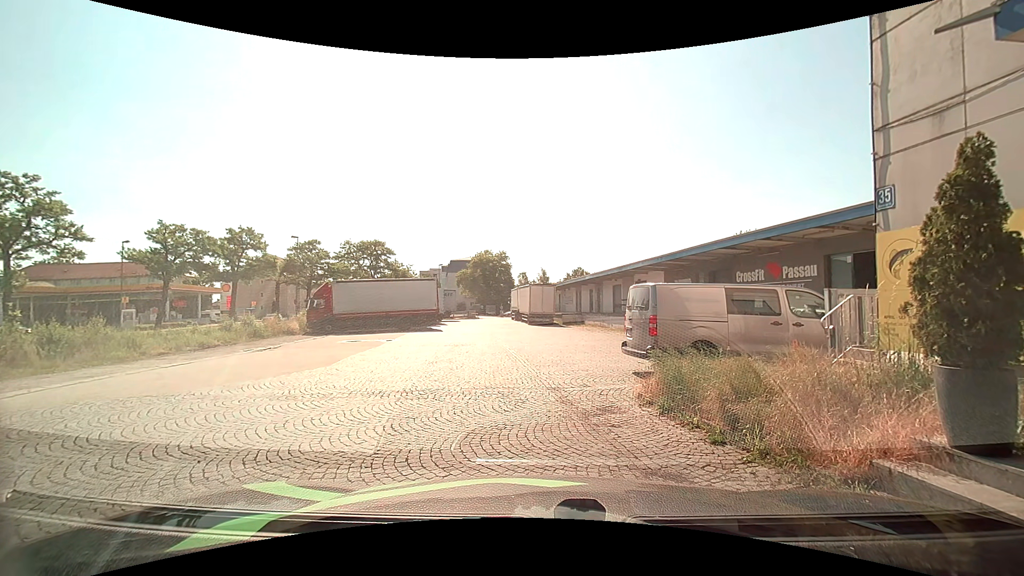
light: Day
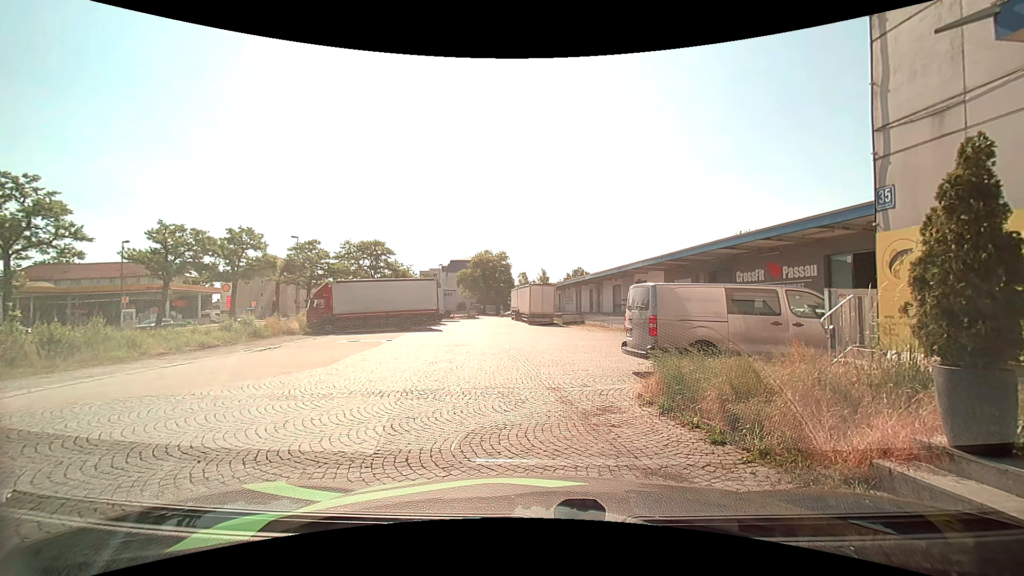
(0.0, 0.0) m; 0°
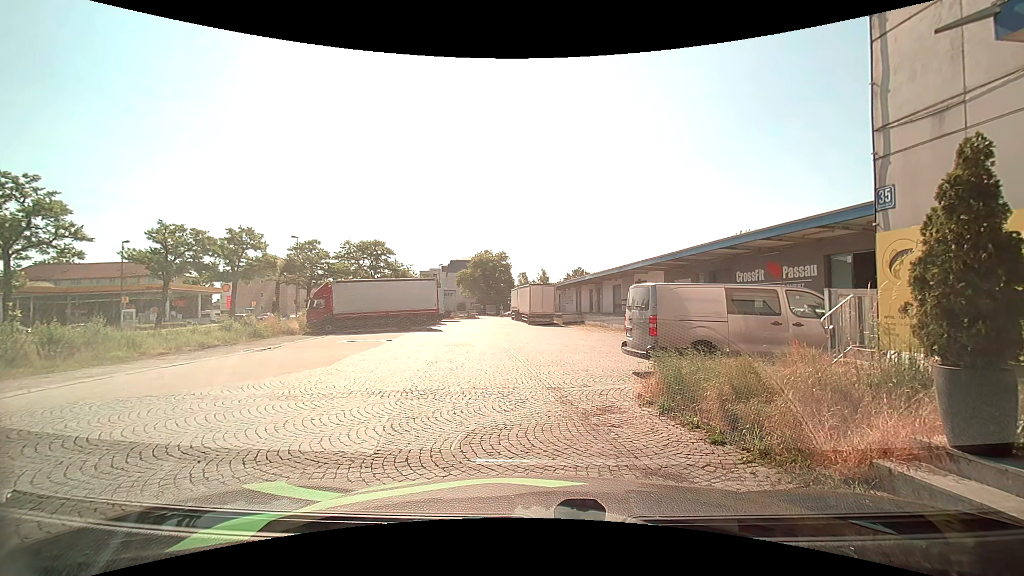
(0.0, 0.0) m; 0°
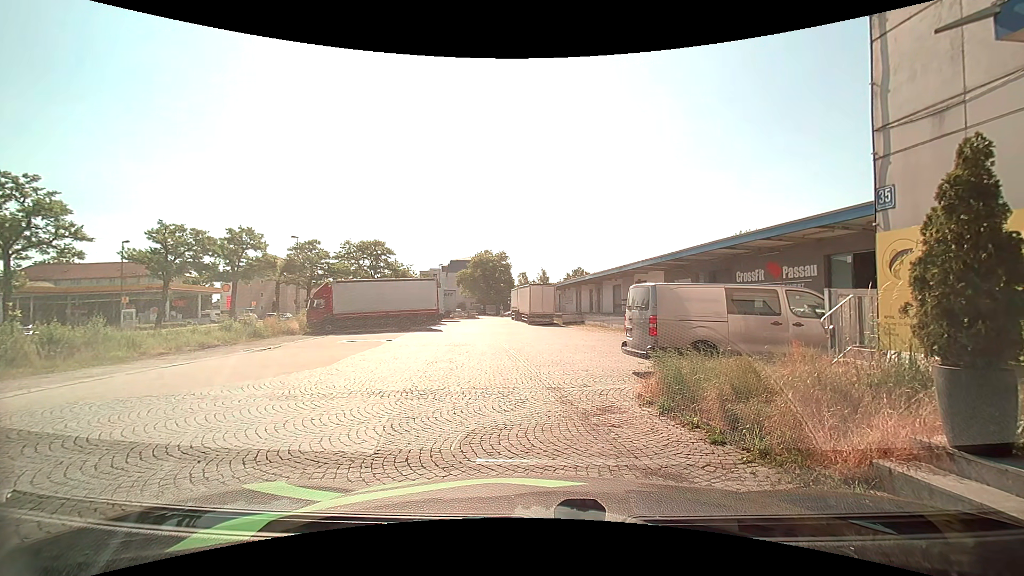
(0.0, 0.0) m; 0°
